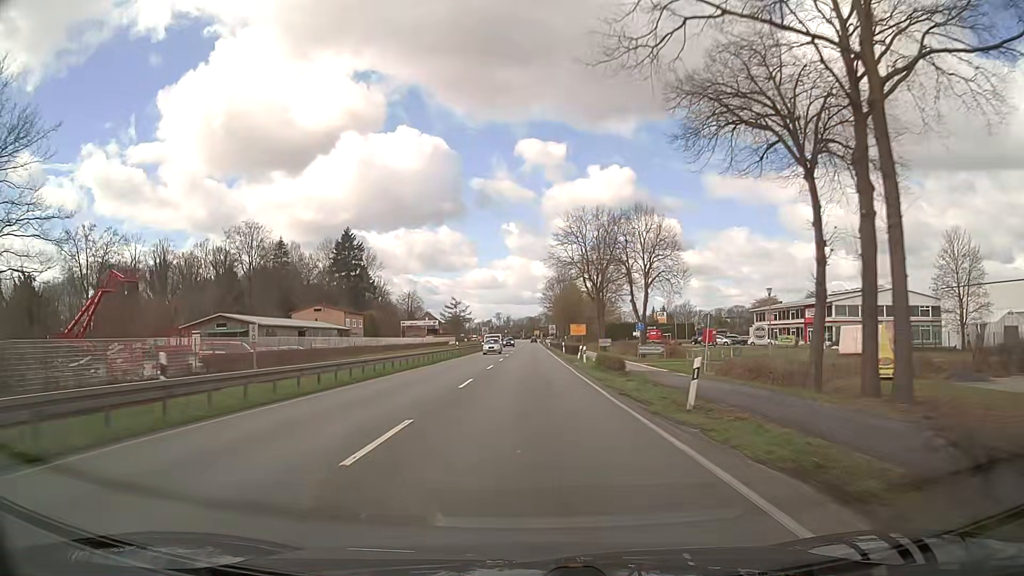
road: primary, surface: asphalt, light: Day
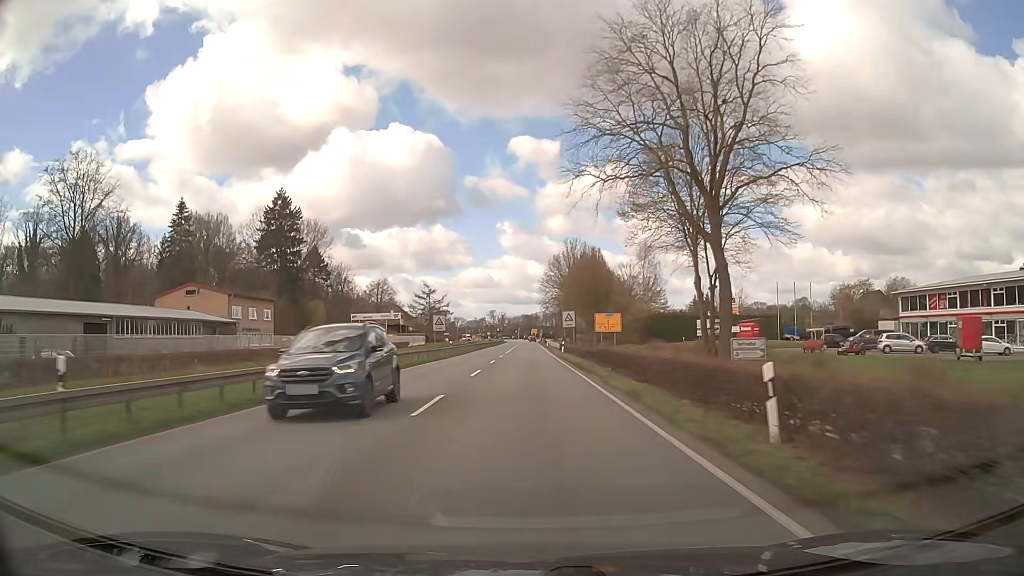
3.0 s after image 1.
(+0.2, +55.6) m; 0°
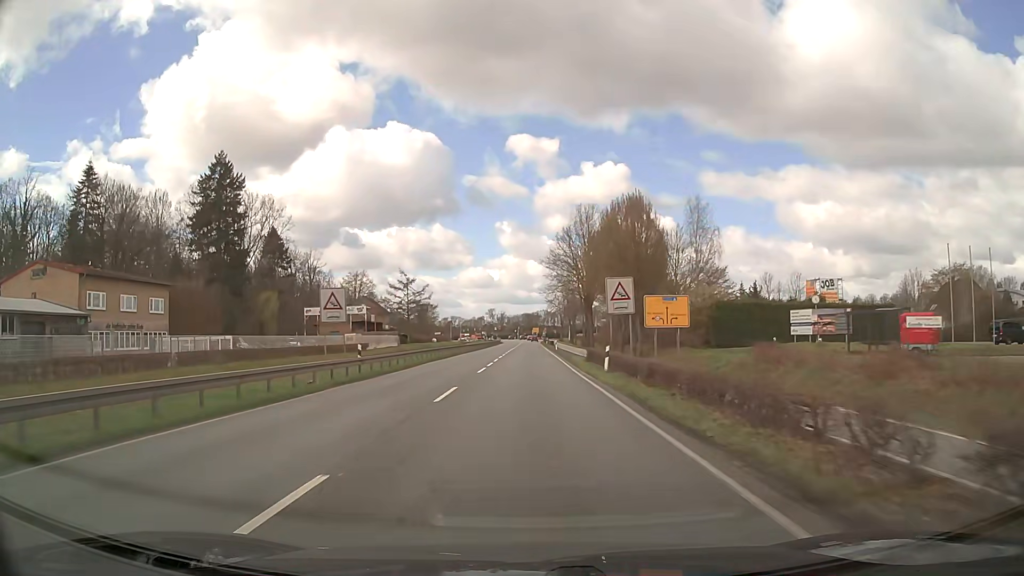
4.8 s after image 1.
(-0.1, +33.3) m; 0°
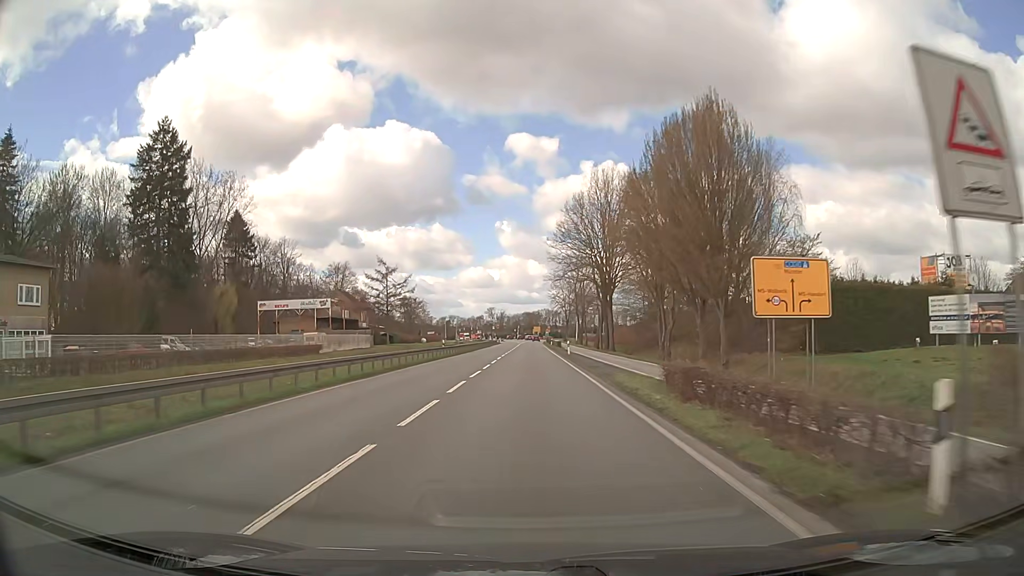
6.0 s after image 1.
(0.0, +22.2) m; 0°
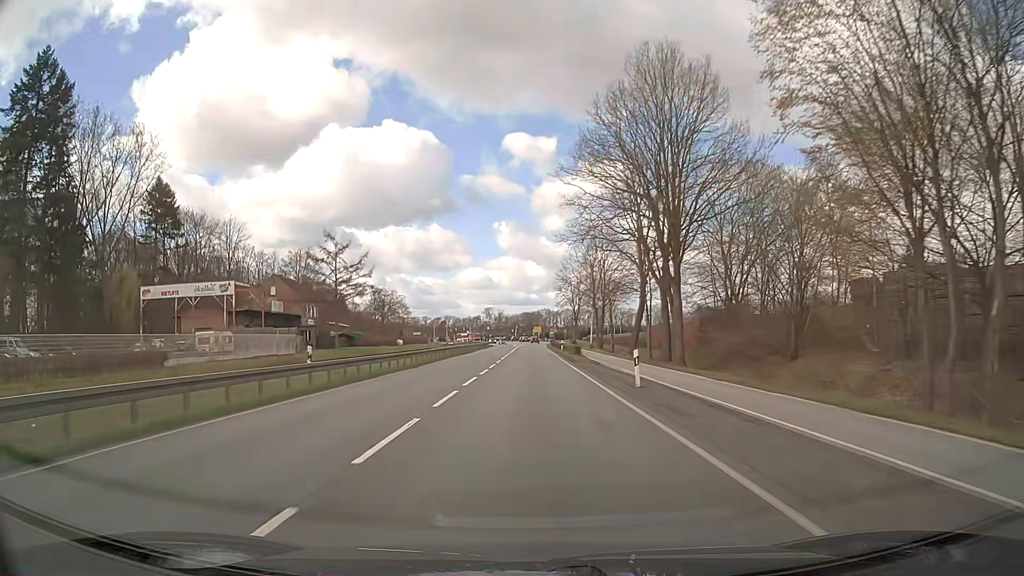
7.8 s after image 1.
(-0.1, +33.3) m; 0°
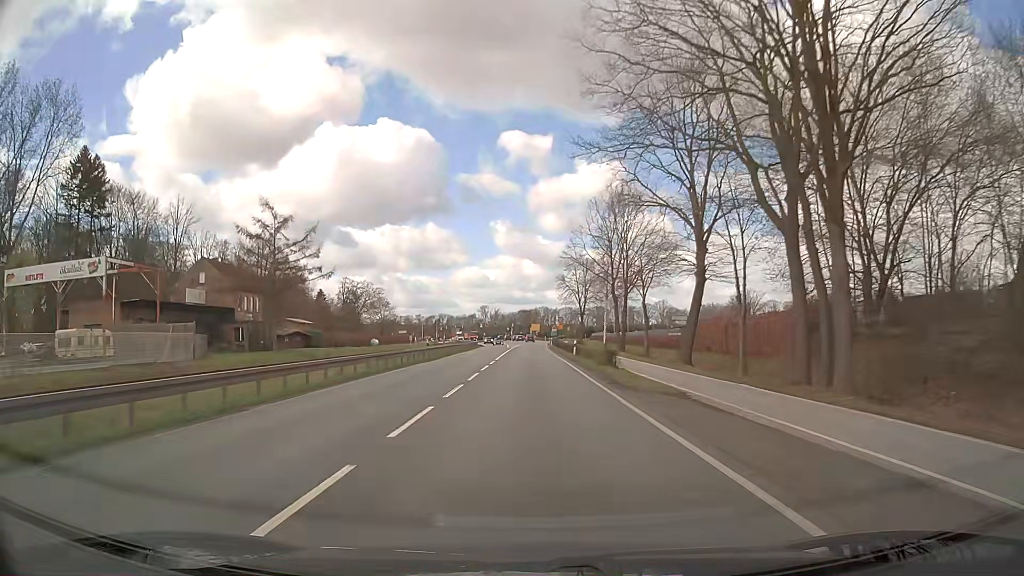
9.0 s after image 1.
(+0.2, +22.2) m; +1°
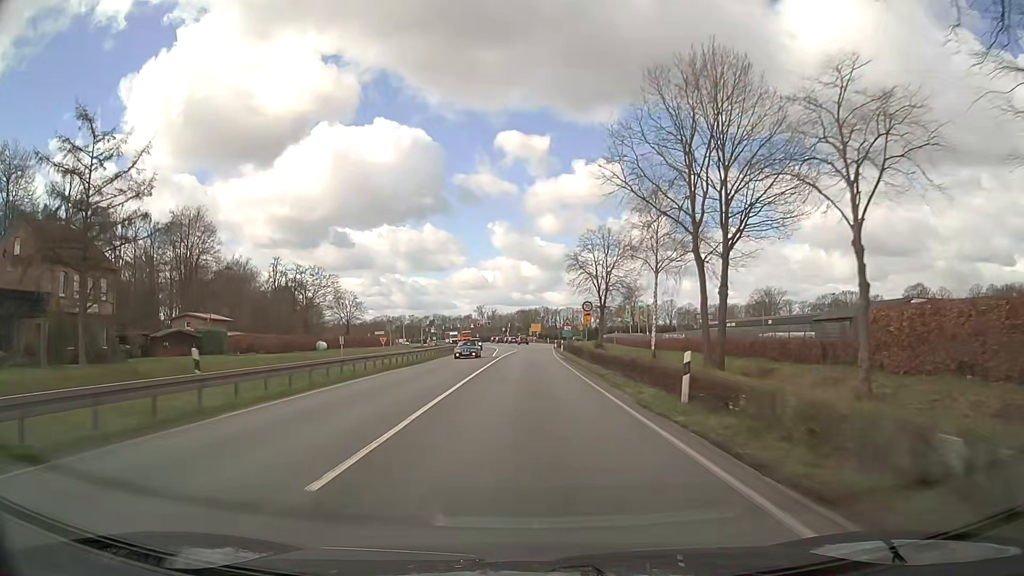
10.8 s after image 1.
(0.0, +33.2) m; 0°
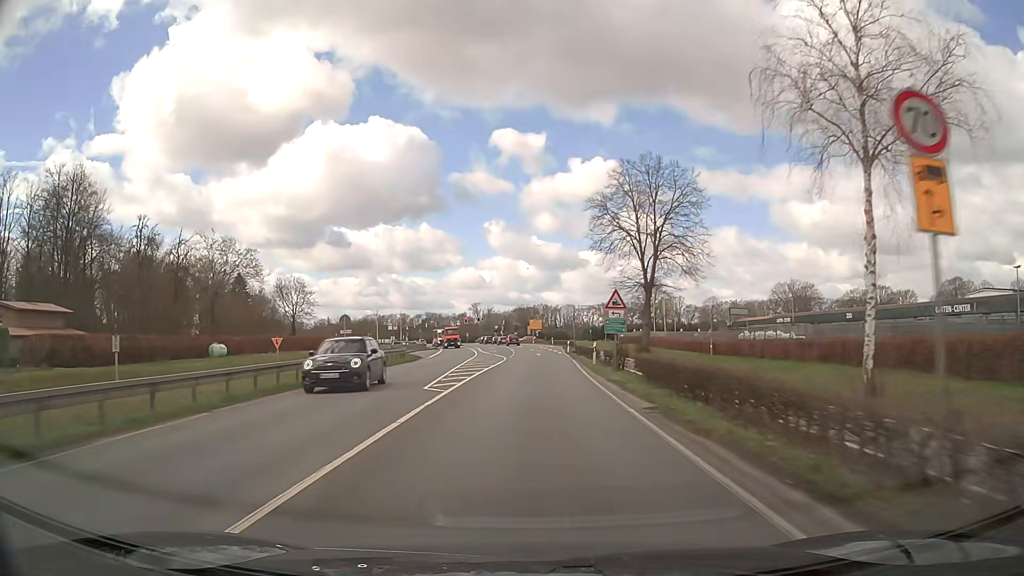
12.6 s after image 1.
(+0.2, +33.2) m; 0°
(0, +10) (0, +20) (0, +30) (0, +40) (0, +50) (0, +60) (0, +70) (0, +80) (-1, +90) (-2, +100) m
